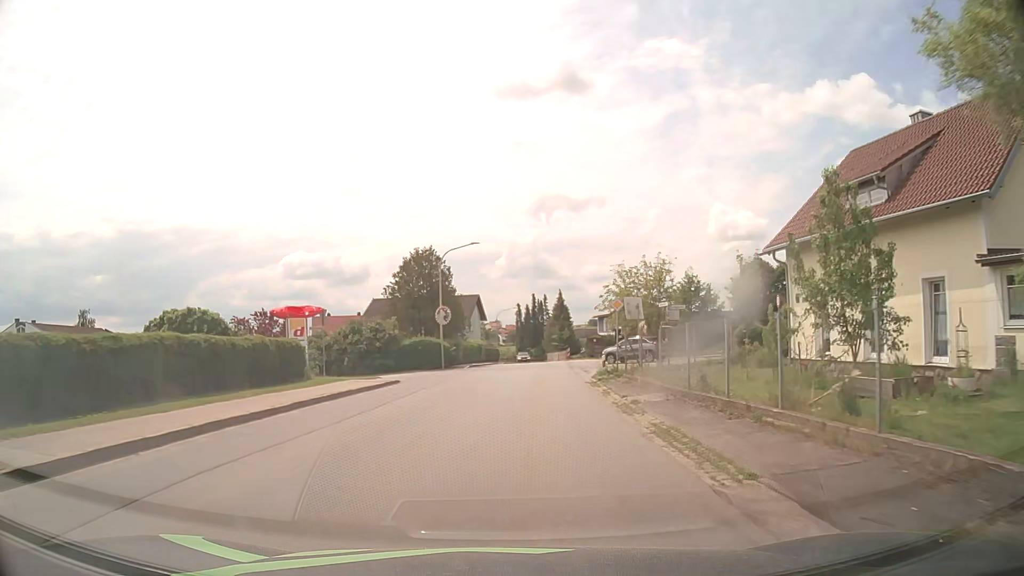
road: tertiary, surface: asphalt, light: Day
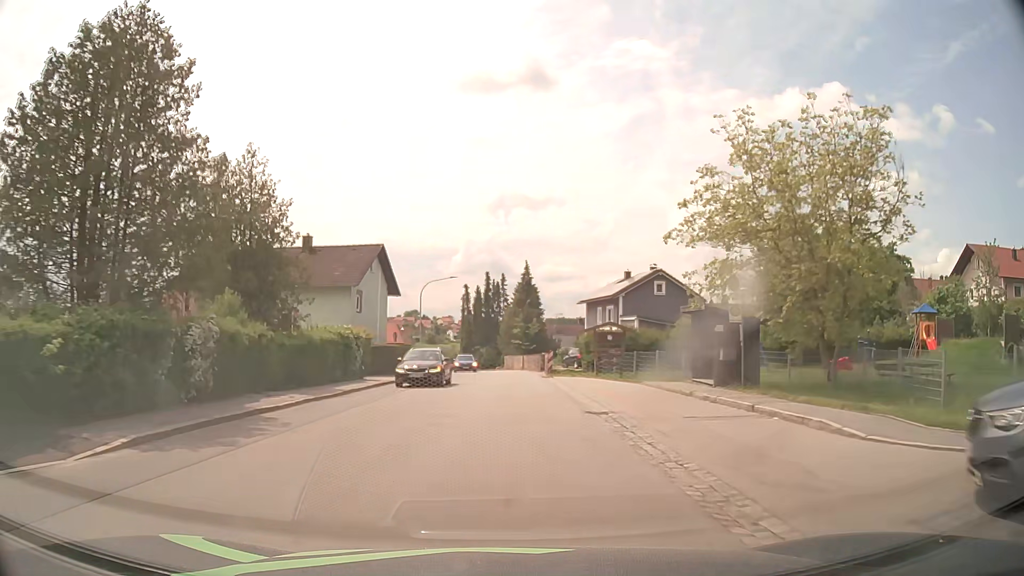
(+2.0, +38.0) m; +4°
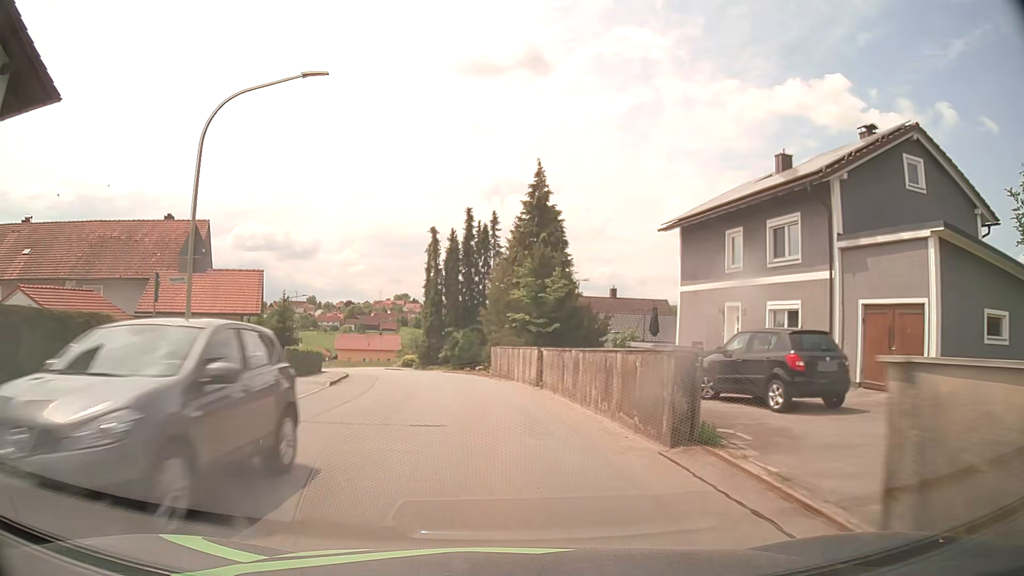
(+0.4, +38.5) m; +1°
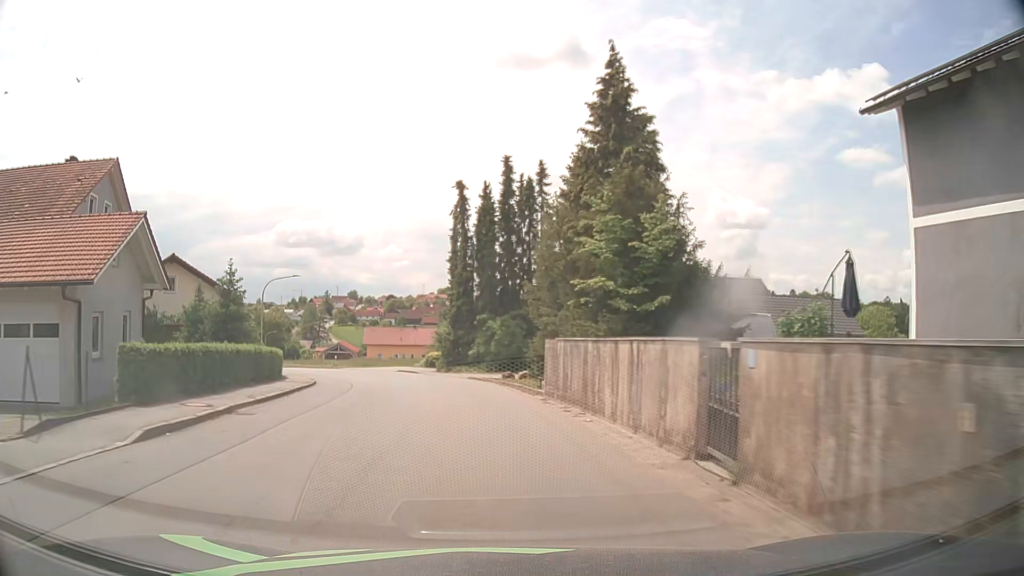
(-0.4, +15.5) m; -4°
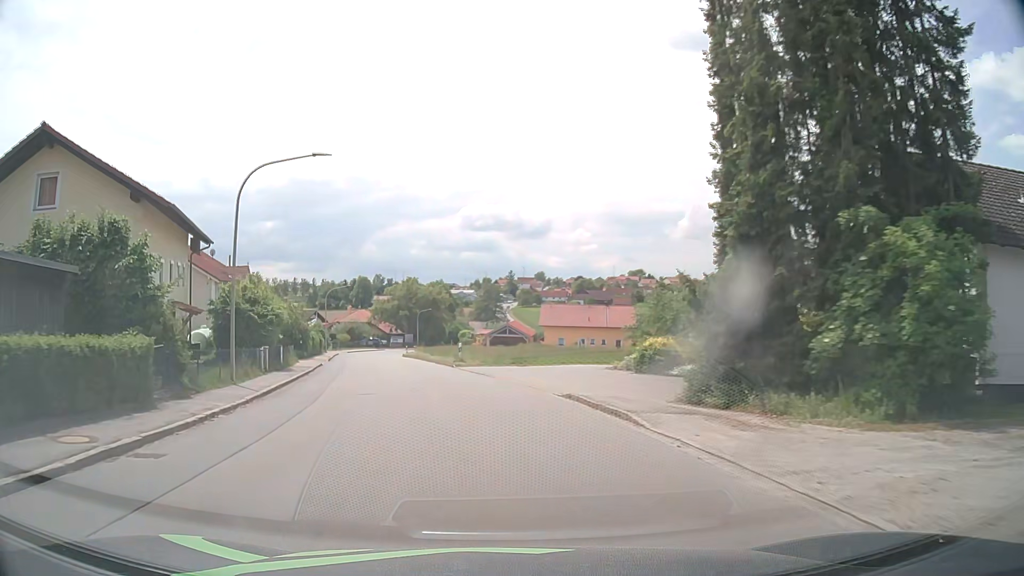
(-4.1, +30.6) m; -16°
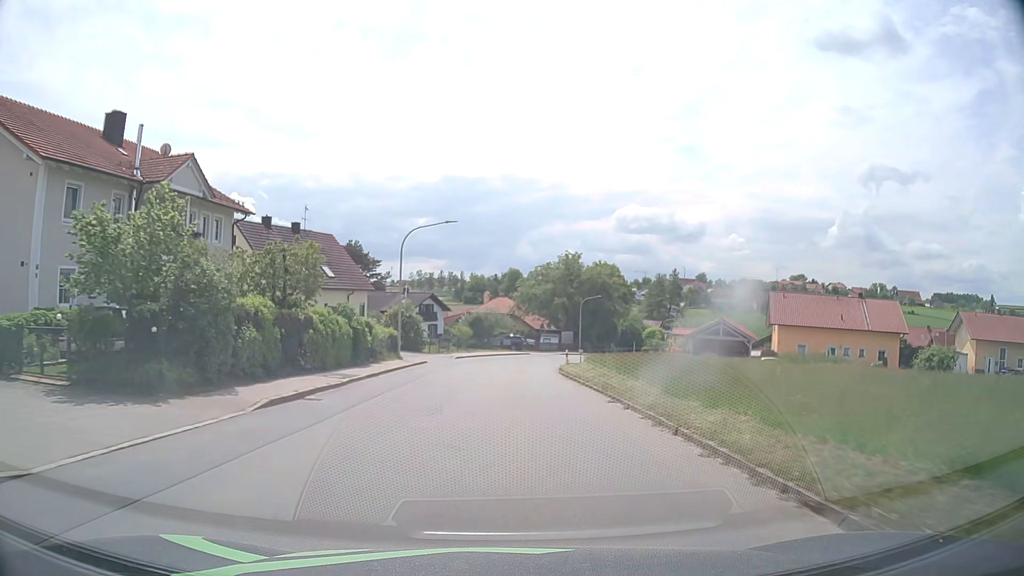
(-5.6, +37.9) m; -13°
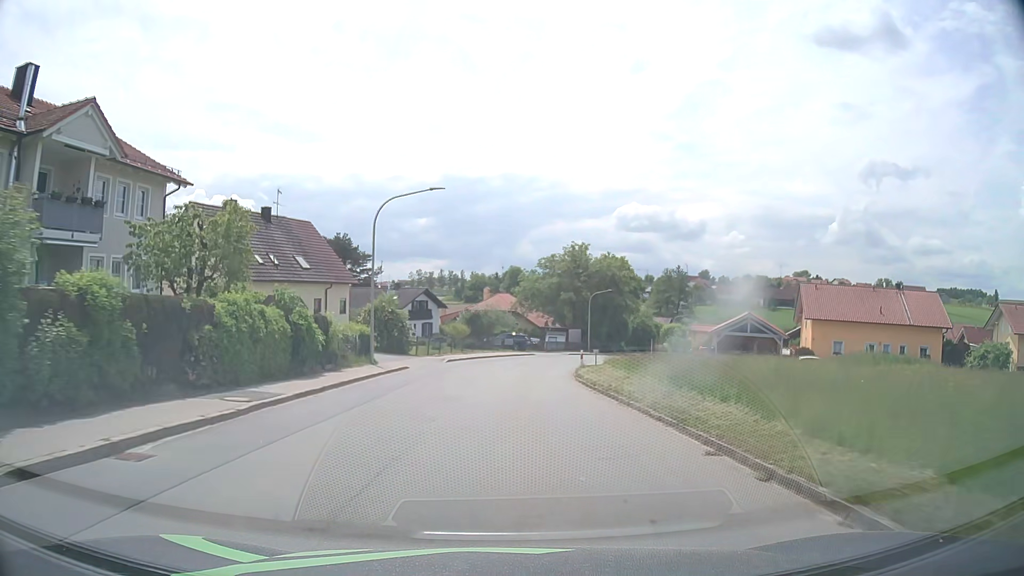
(0.0, +7.7) m; 0°
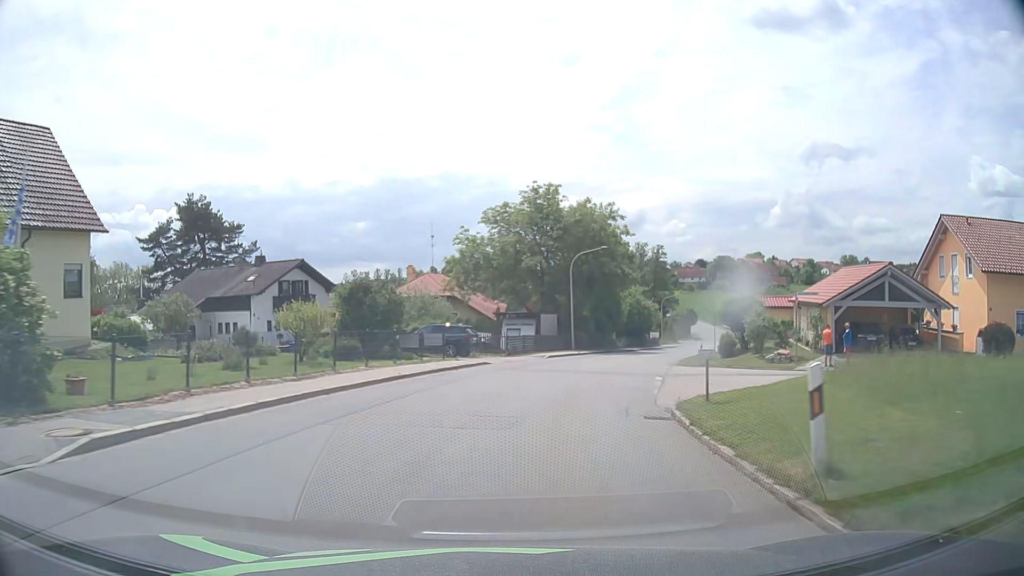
(+0.8, +30.7) m; +5°
(0, +10) (+2, +20) (+4, +30) (+8, +39) (+11, +48) (+15, +58) (+19, +67) (+23, +76) (+27, +85) (+31, +94) m
